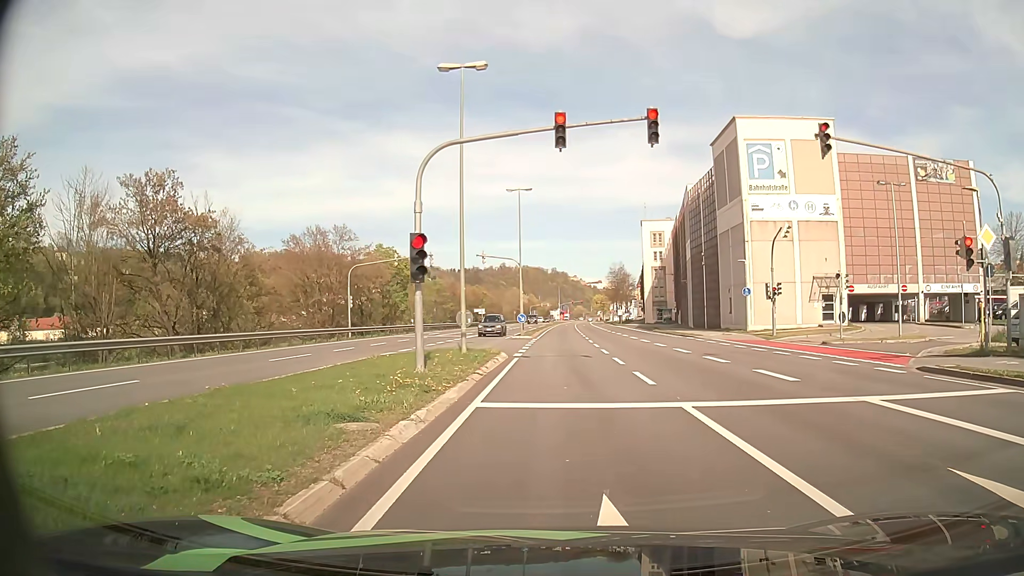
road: primary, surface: asphalt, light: Day
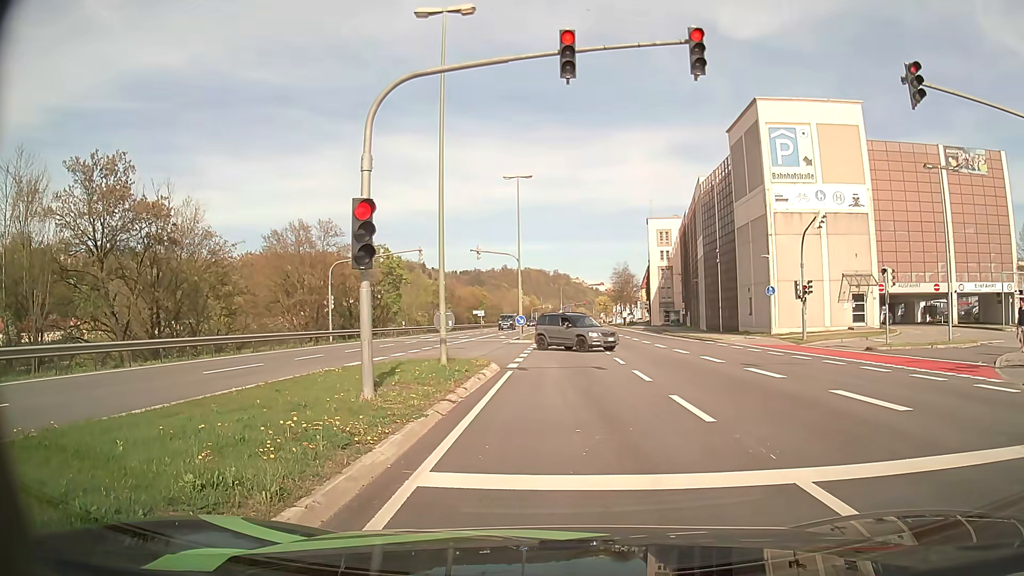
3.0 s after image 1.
(0.0, +4.6) m; 0°
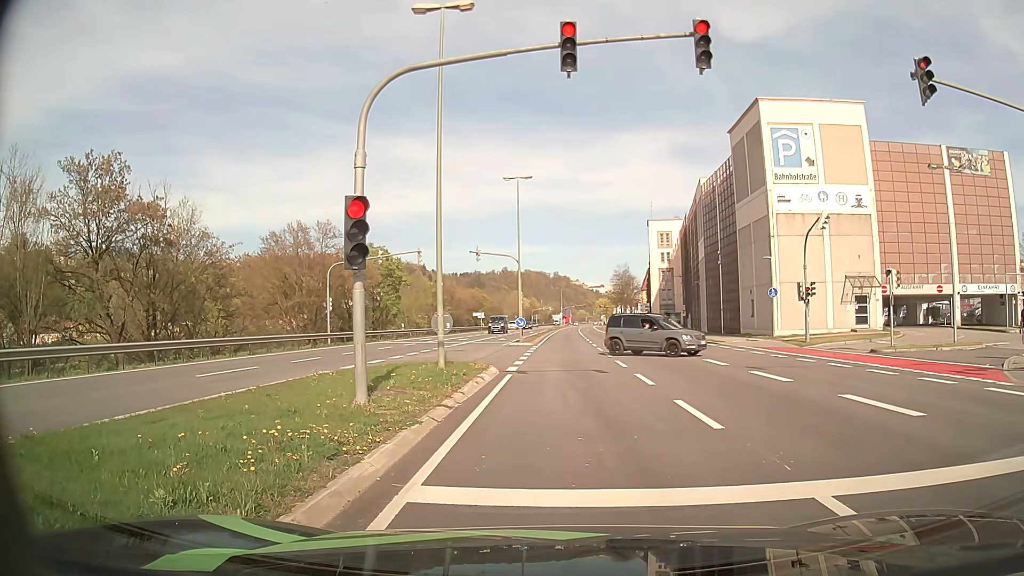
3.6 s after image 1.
(0.0, +0.4) m; 0°
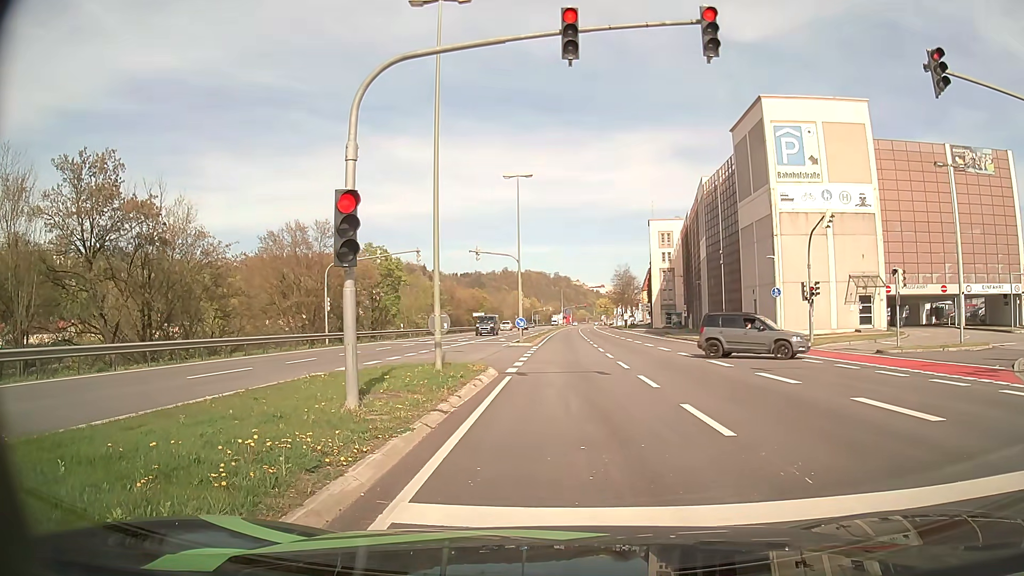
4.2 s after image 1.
(0.0, +0.6) m; 0°
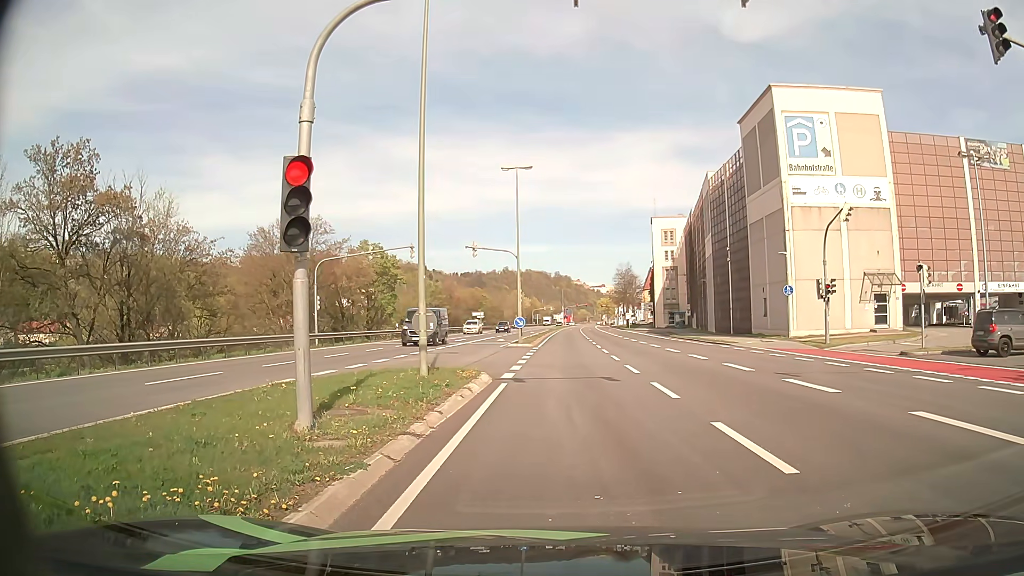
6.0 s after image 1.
(0.0, +2.1) m; 0°
